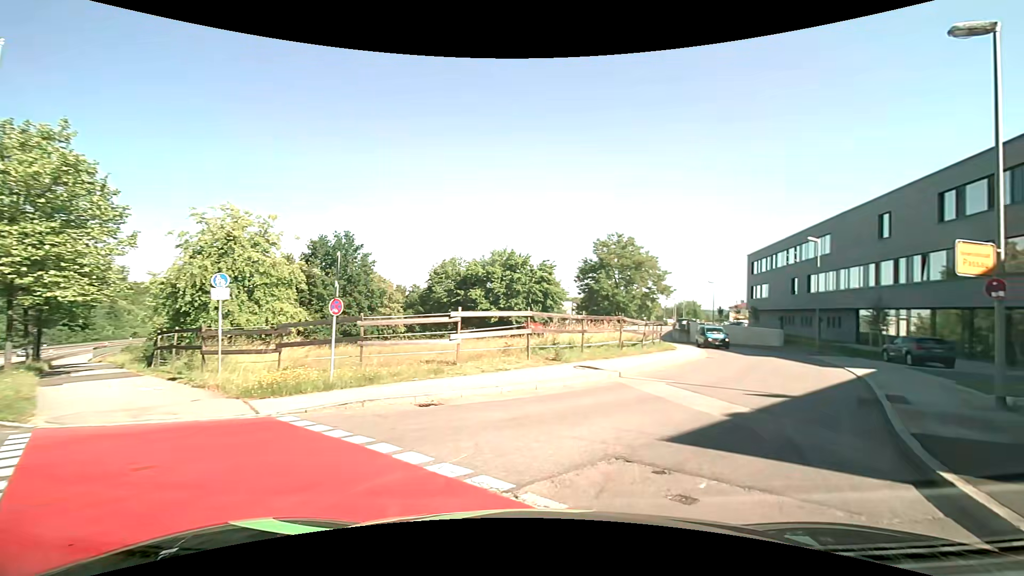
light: Day
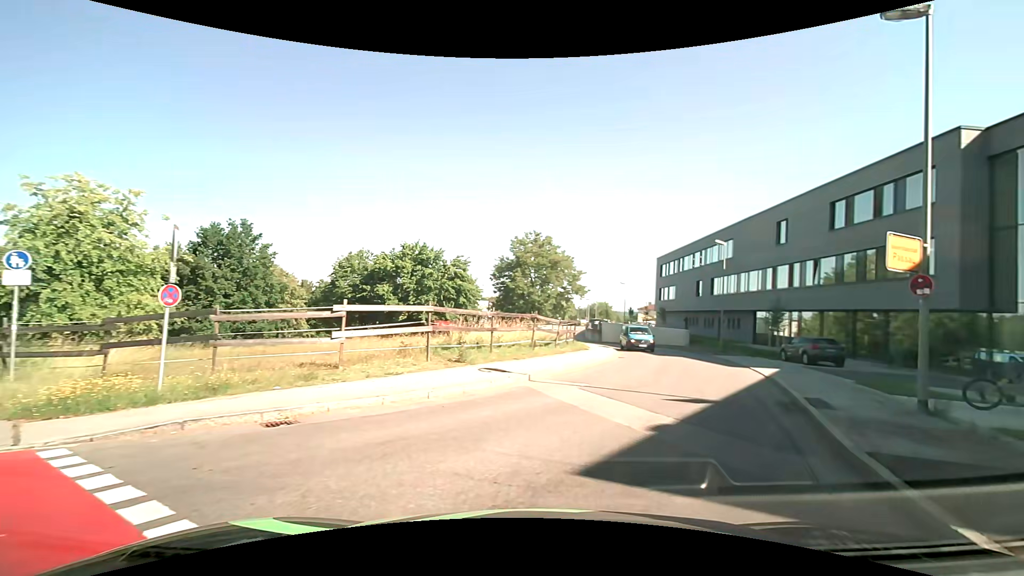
(+0.2, +2.0) m; +11°
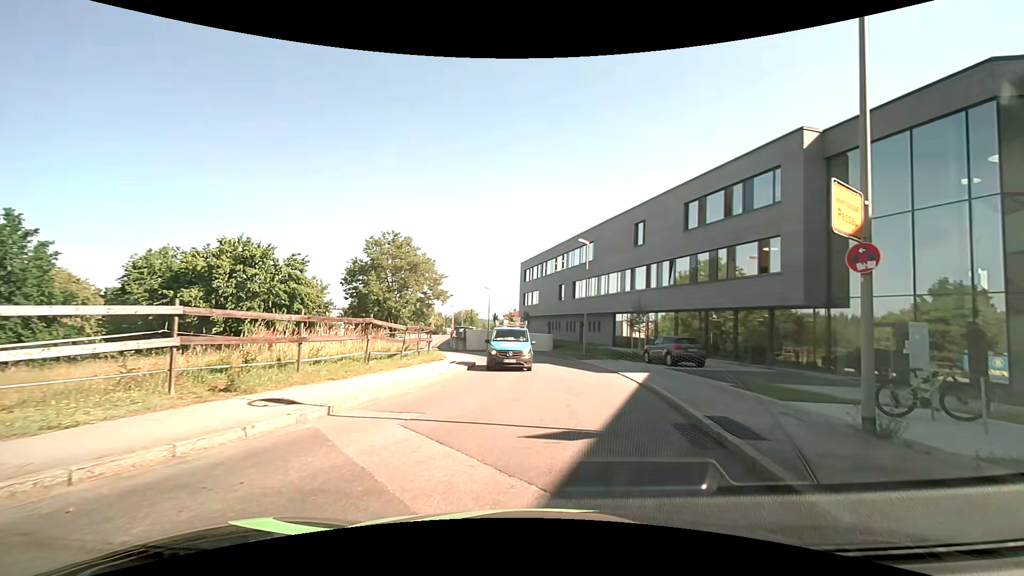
(+0.7, +4.2) m; +14°
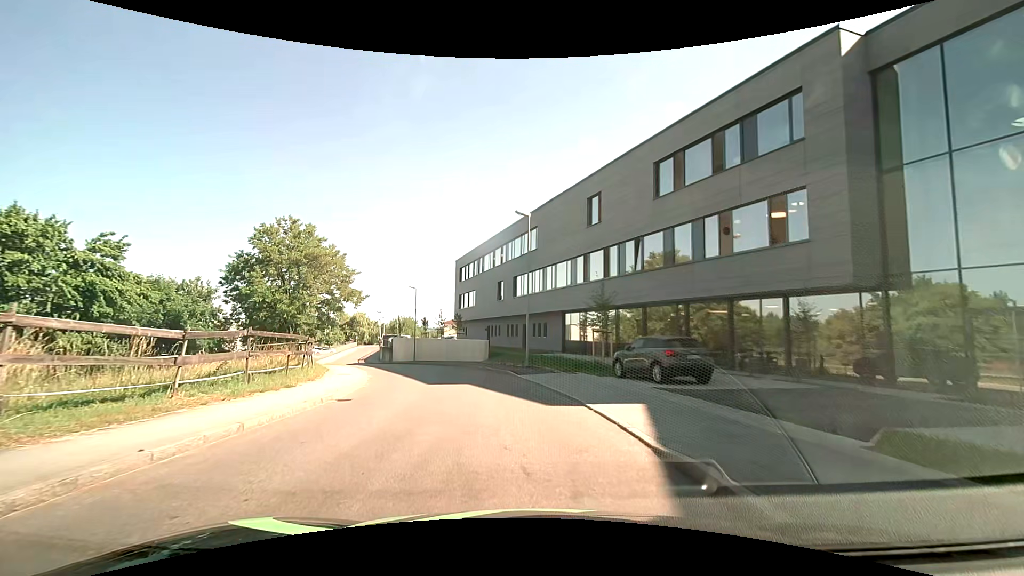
(+1.3, +9.7) m; +8°
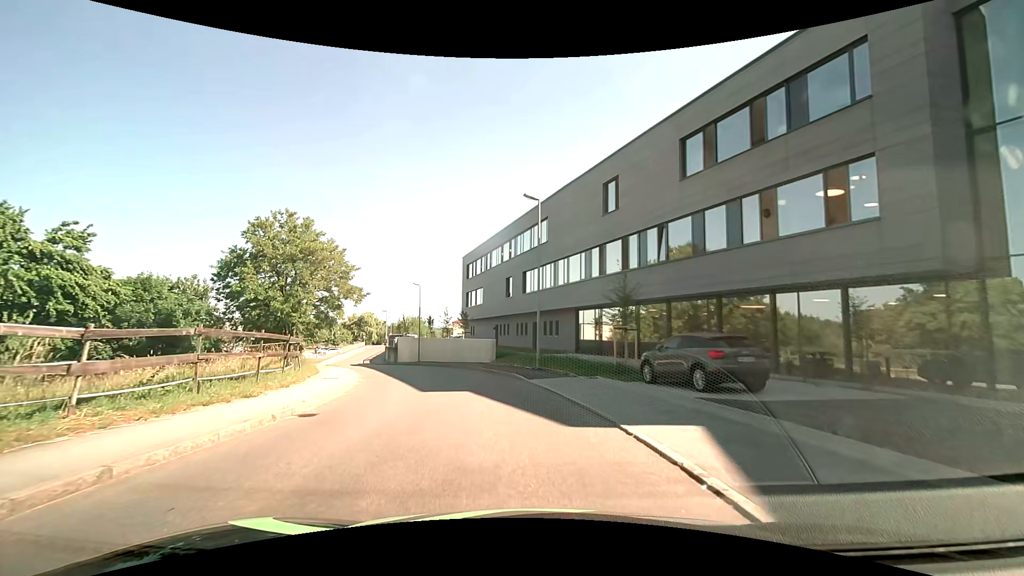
(0.0, +2.9) m; -1°
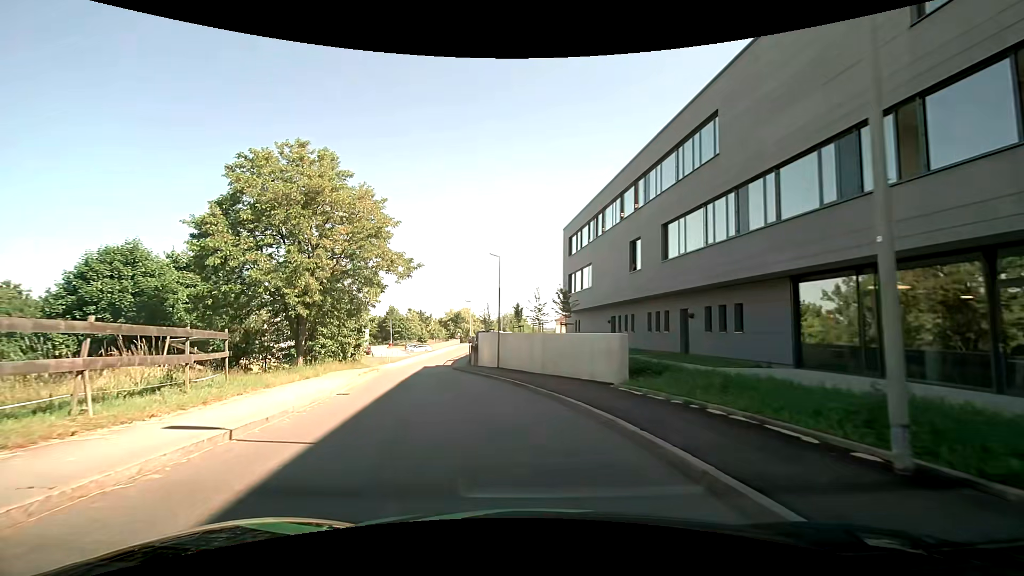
(-1.8, +17.5) m; -12°
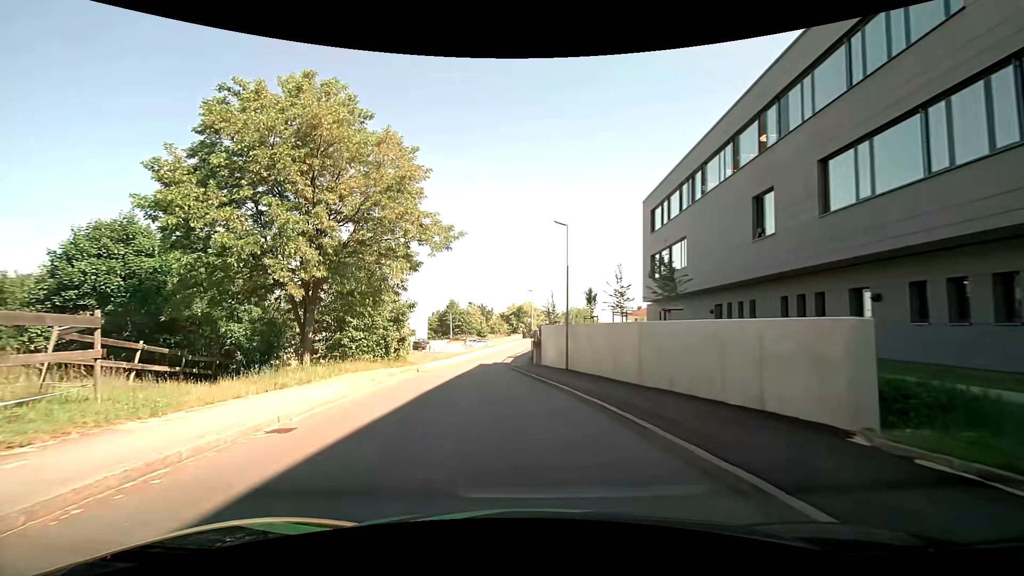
(-0.6, +8.1) m; -8°
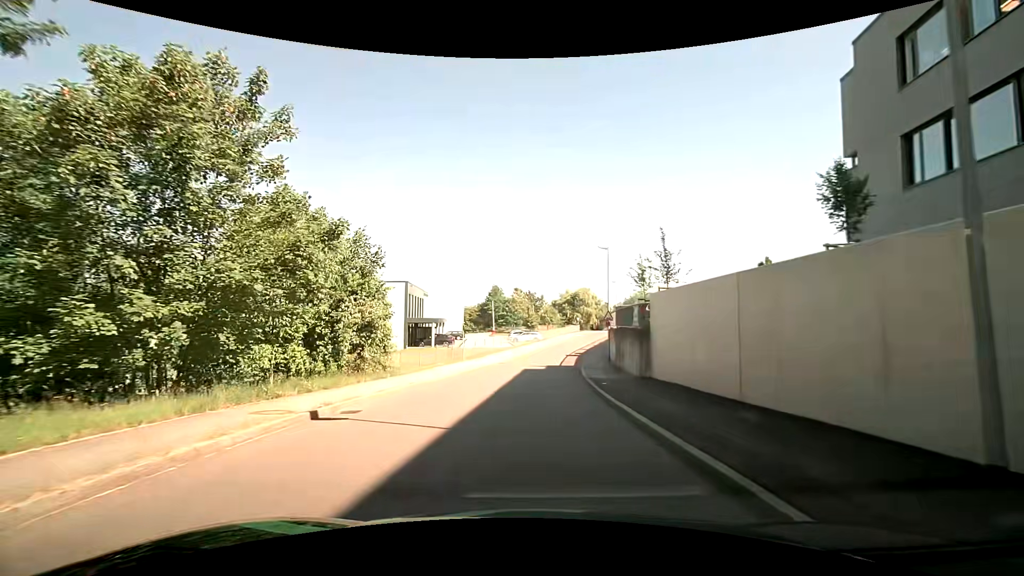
(-1.5, +21.7) m; -5°
(0, +10) (0, +20) (+1, +30) (+2, +40) (+3, +50) (+5, +60) (+7, +69) (+9, +79) (+12, +89) (+16, +98) m
